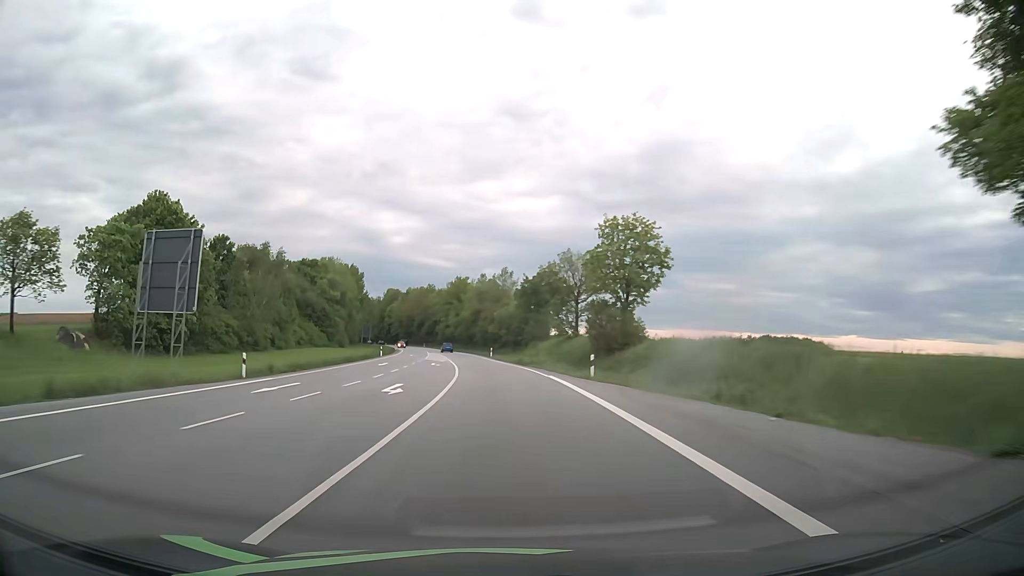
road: primary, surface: asphalt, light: Day
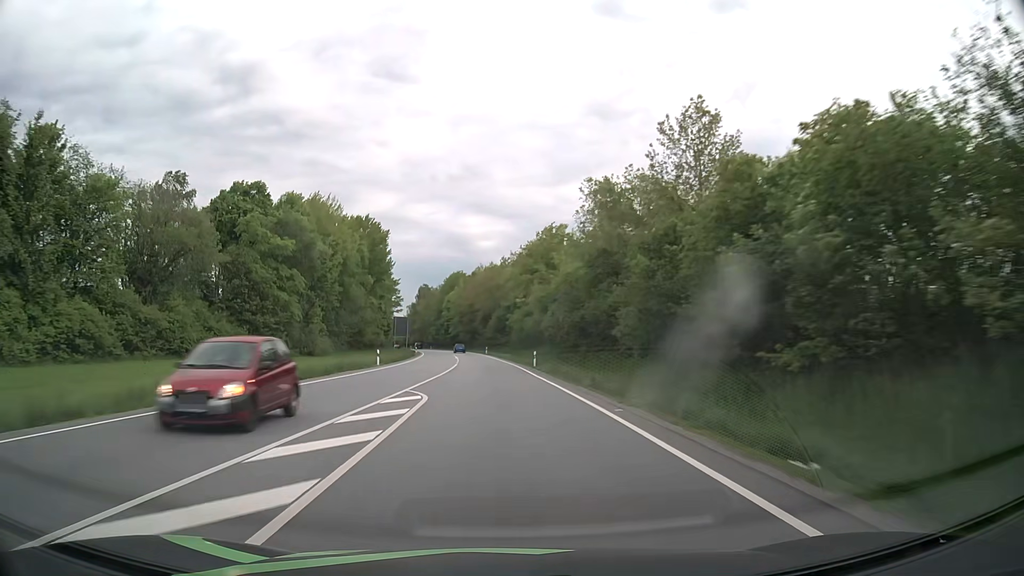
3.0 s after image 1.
(-5.6, +78.7) m; -8°
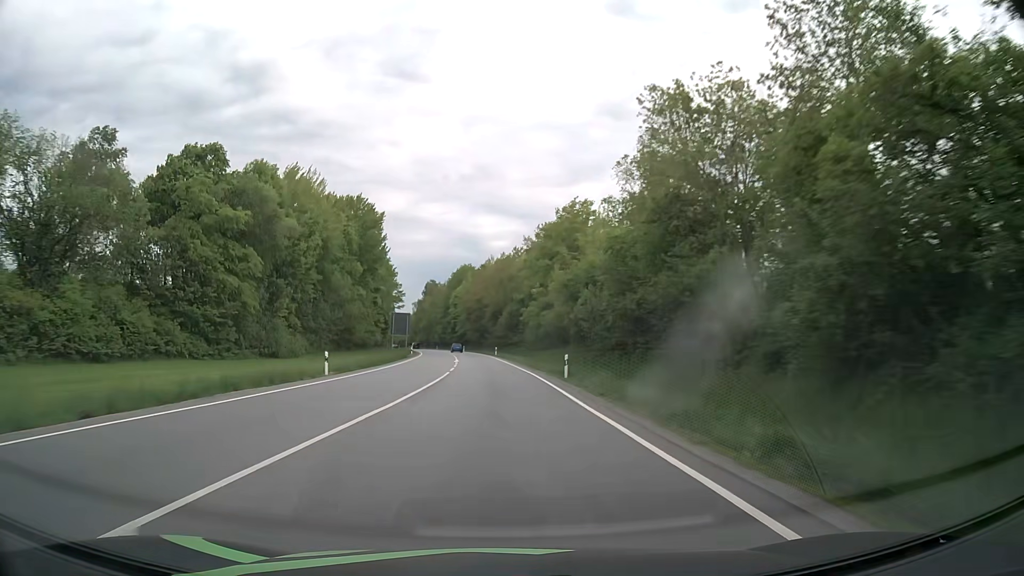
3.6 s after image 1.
(-0.1, +15.8) m; -1°
(0, +10) (0, +20) (-1, +30) (-1, +40) (-2, +50) (-2, +60) (-3, +70) (-4, +80) (-5, +90) (-7, +100) m
